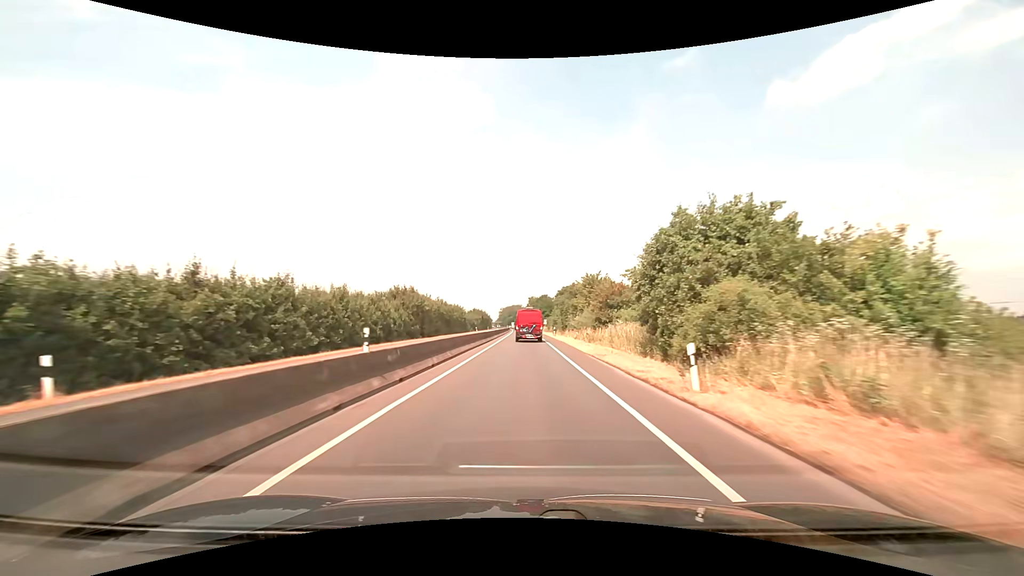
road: trunk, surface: asphalt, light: Day
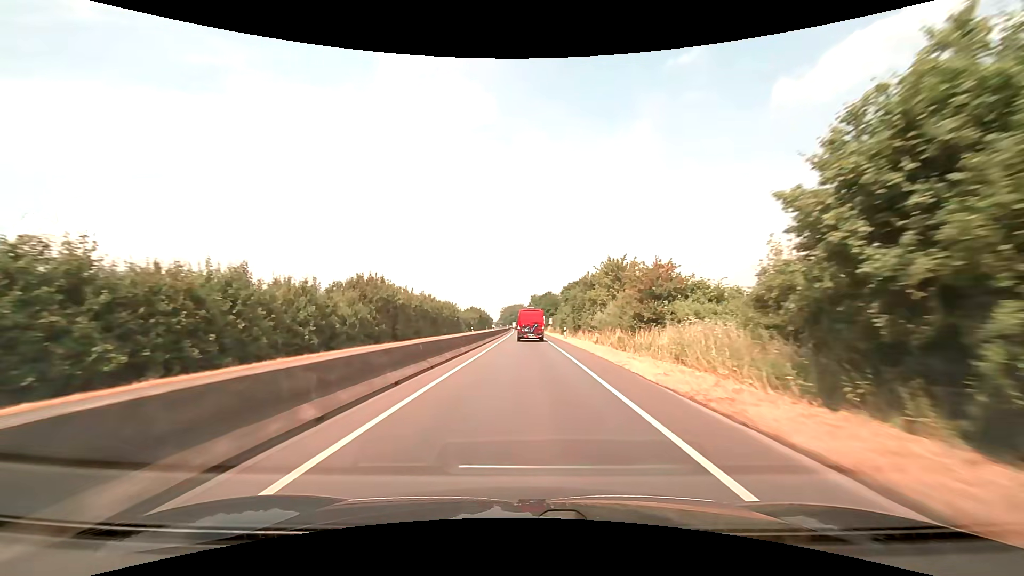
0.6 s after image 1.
(0.0, +13.0) m; 0°
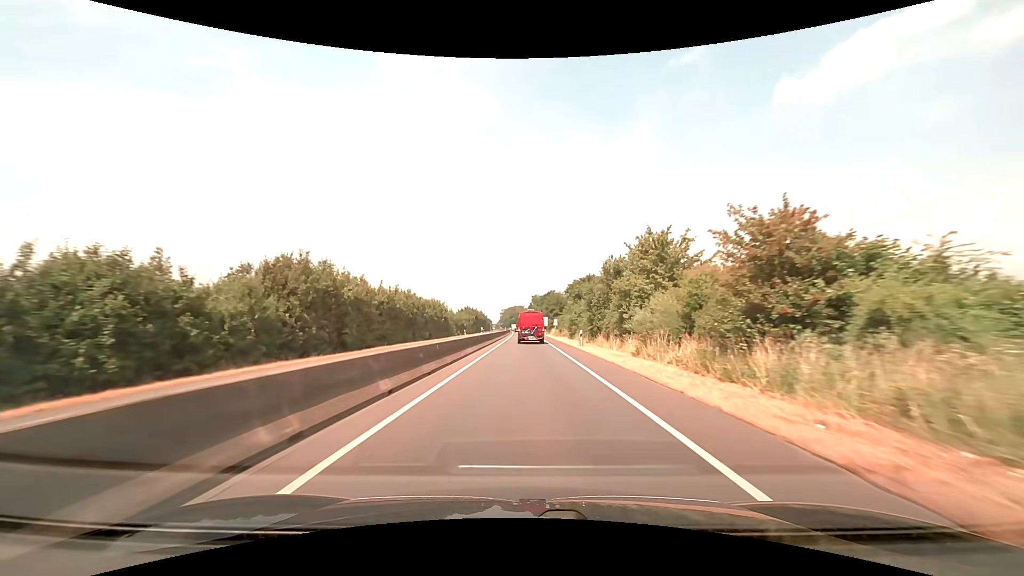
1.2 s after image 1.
(0.0, +13.0) m; 0°
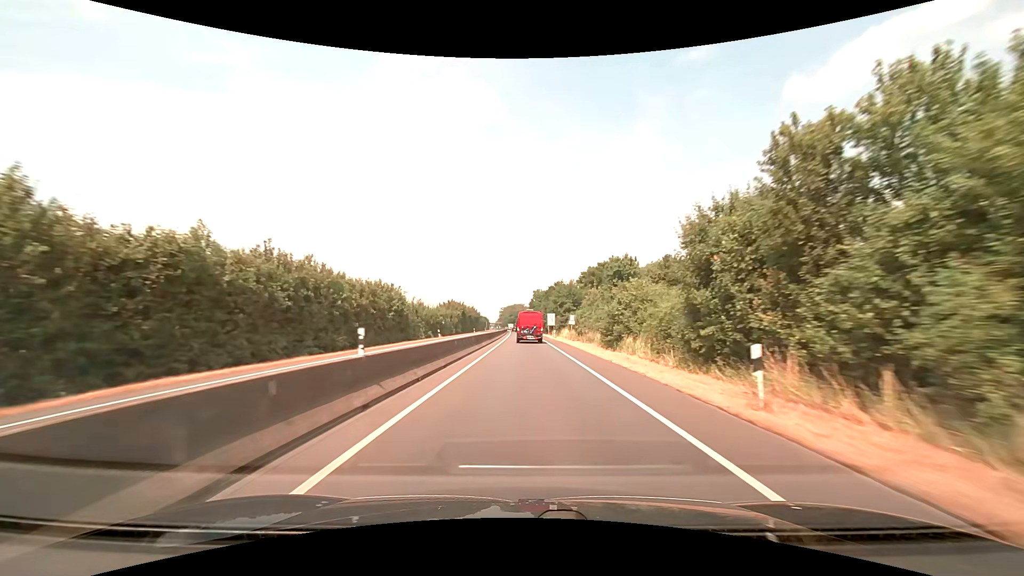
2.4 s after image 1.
(0.0, +26.1) m; 0°
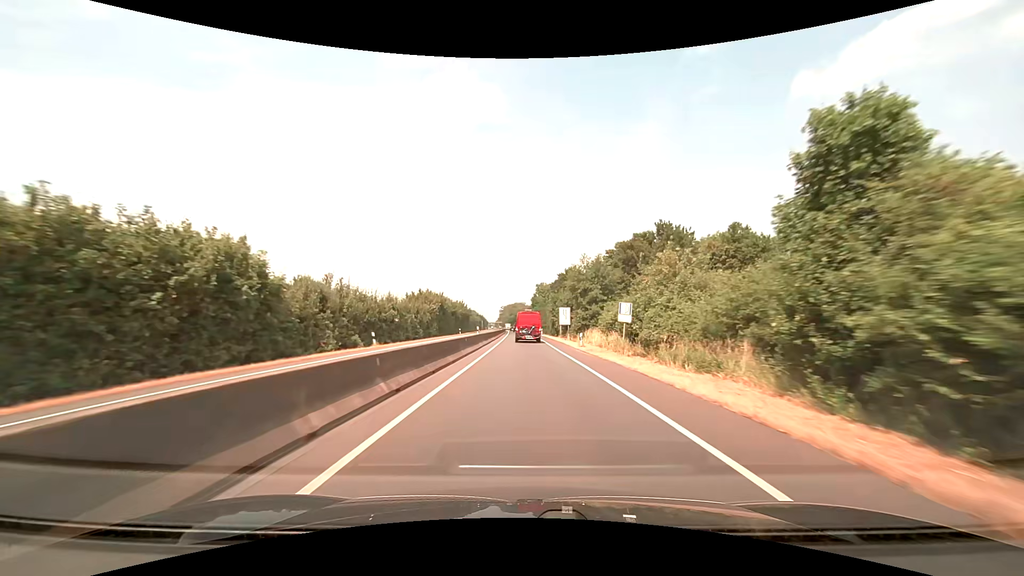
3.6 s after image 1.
(0.0, +26.3) m; 0°
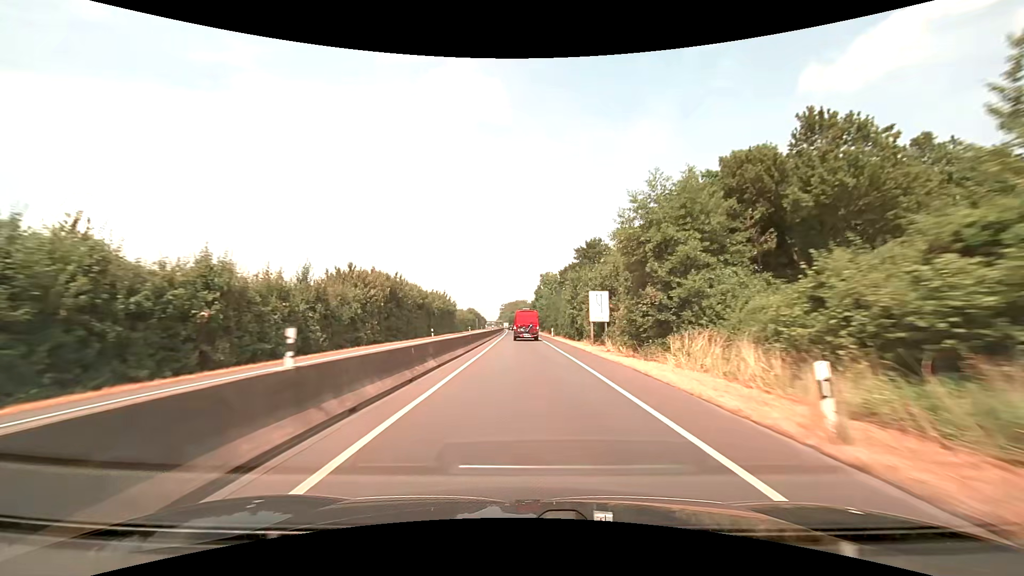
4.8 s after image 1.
(0.0, +26.5) m; 0°
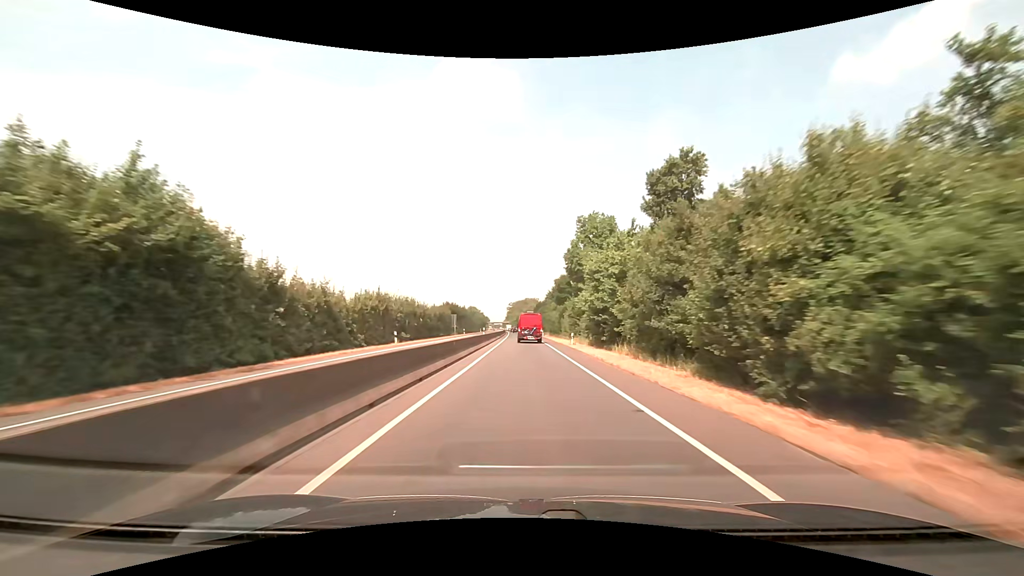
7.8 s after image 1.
(-0.9, +67.7) m; -1°
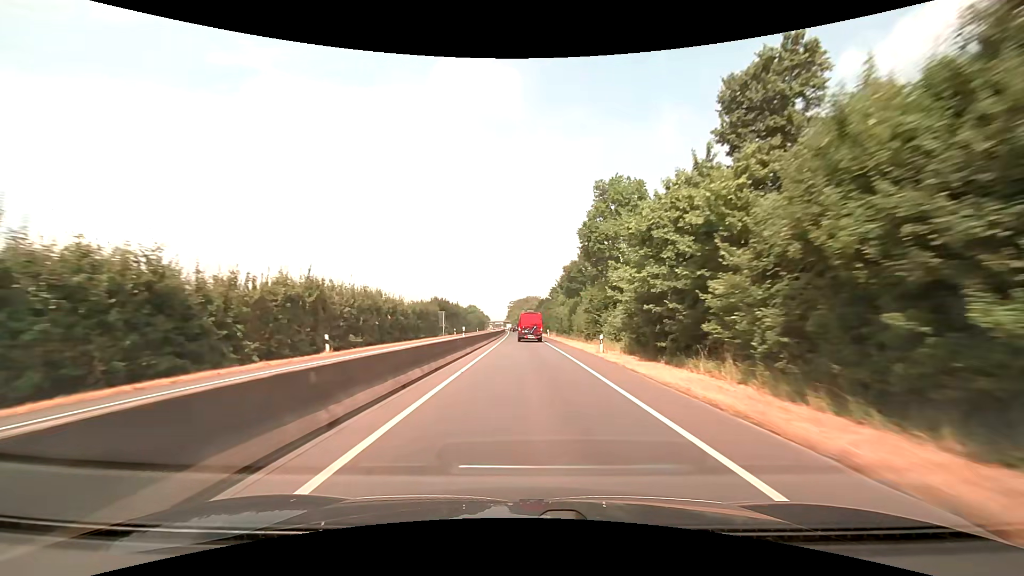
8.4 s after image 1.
(0.0, +13.8) m; 0°
(0, +10) (0, +20) (0, +30) (0, +40) (0, +50) (-1, +60) (-1, +70) (-1, +80) (-1, +90) (-1, +100) m
